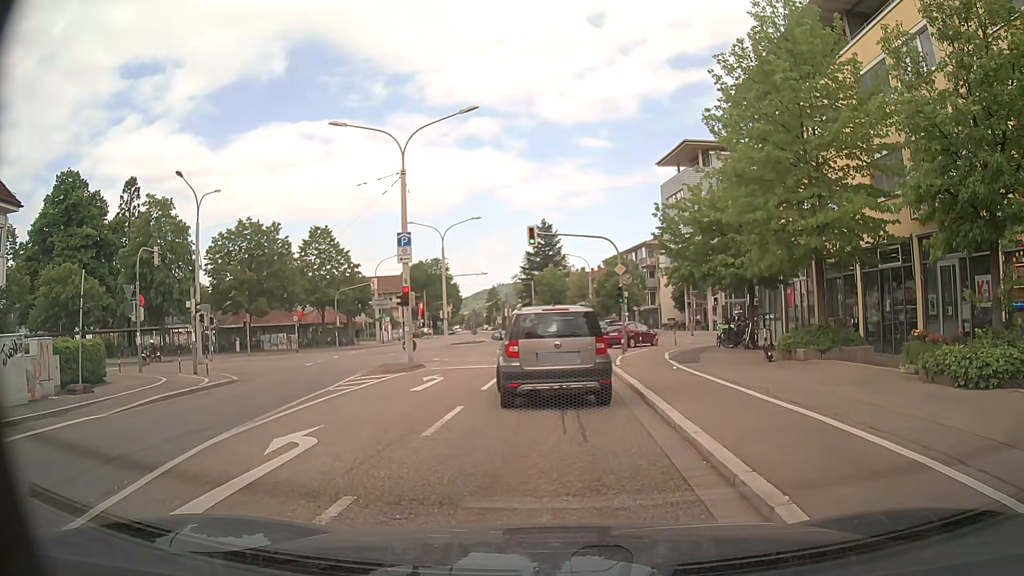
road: tertiary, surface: asphalt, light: Day
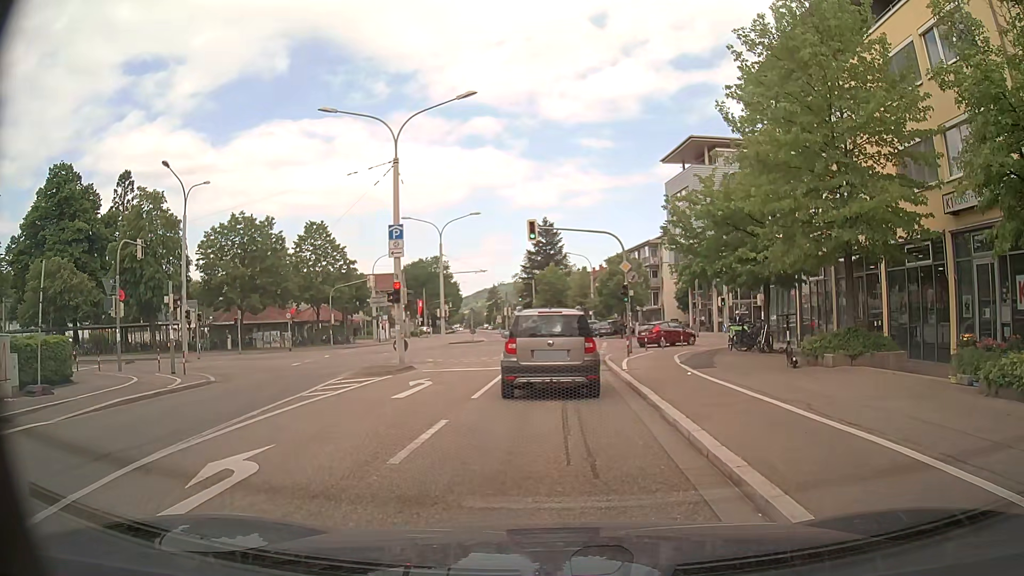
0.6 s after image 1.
(0.0, +1.8) m; -1°
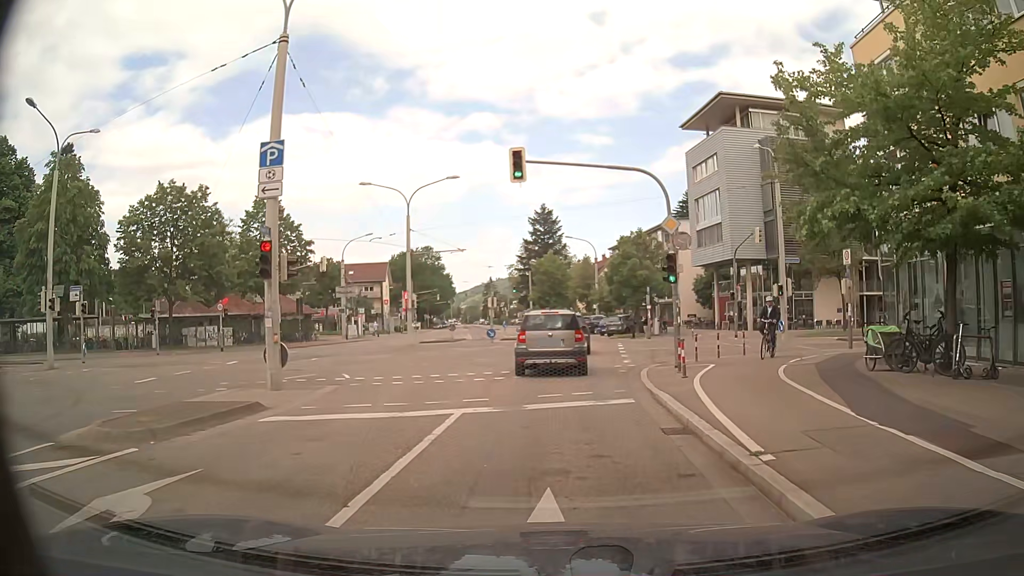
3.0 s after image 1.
(+0.1, +12.2) m; 0°
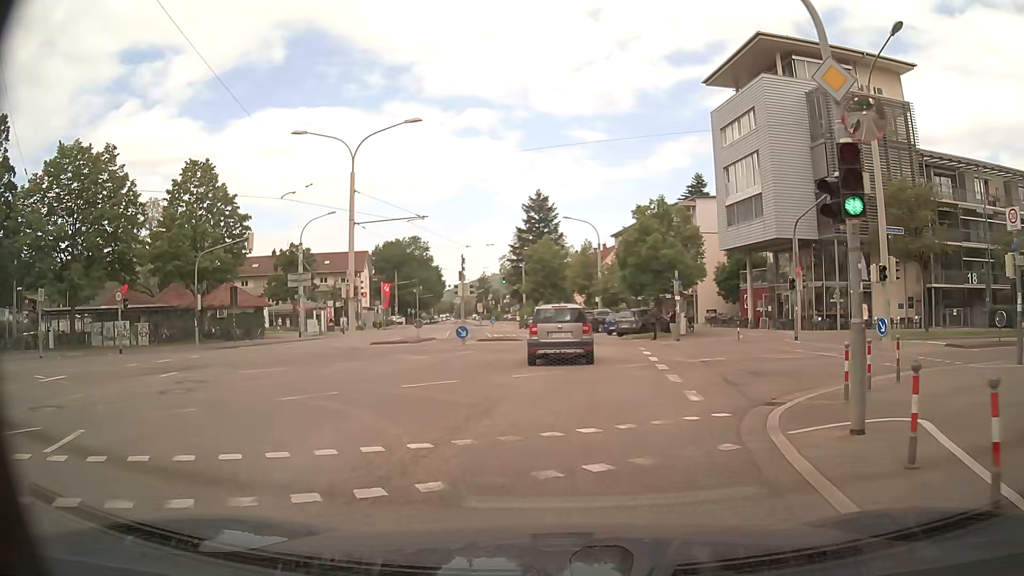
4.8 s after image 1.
(+0.1, +11.3) m; 0°
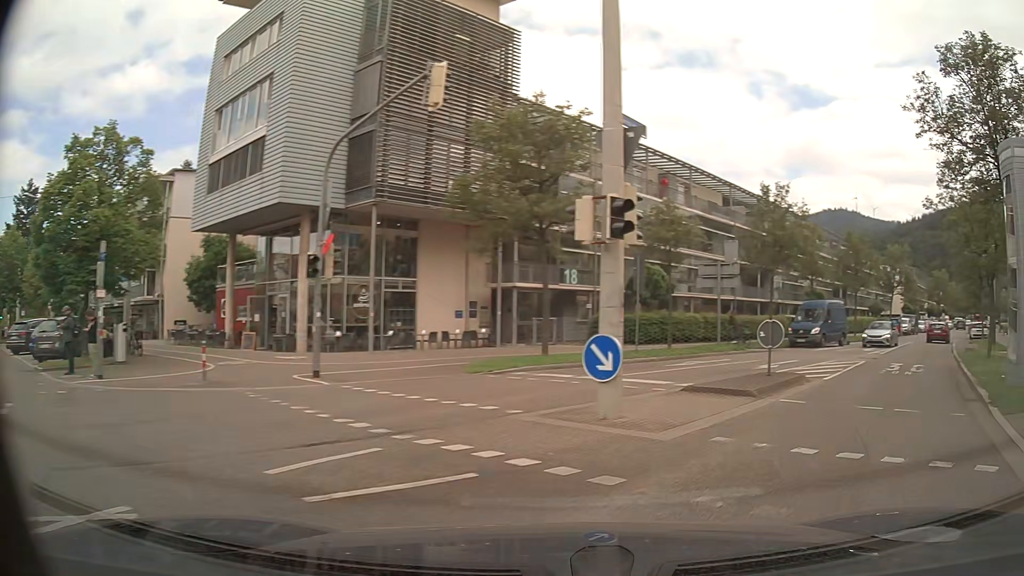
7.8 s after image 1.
(+3.2, +15.0) m; +47°
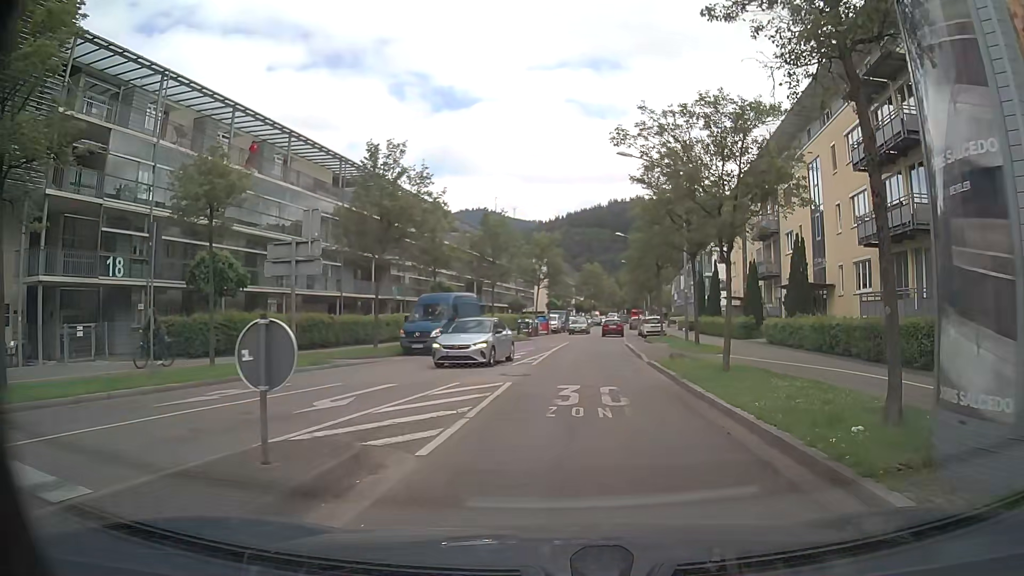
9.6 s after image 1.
(+2.8, +8.6) m; +30°
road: unclassified
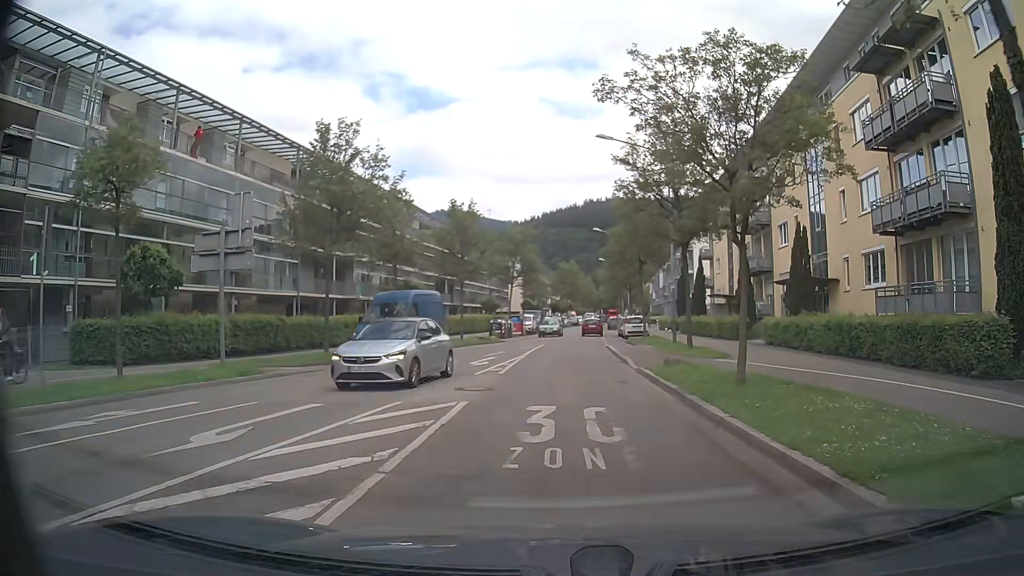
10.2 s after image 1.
(0.0, +3.3) m; +1°
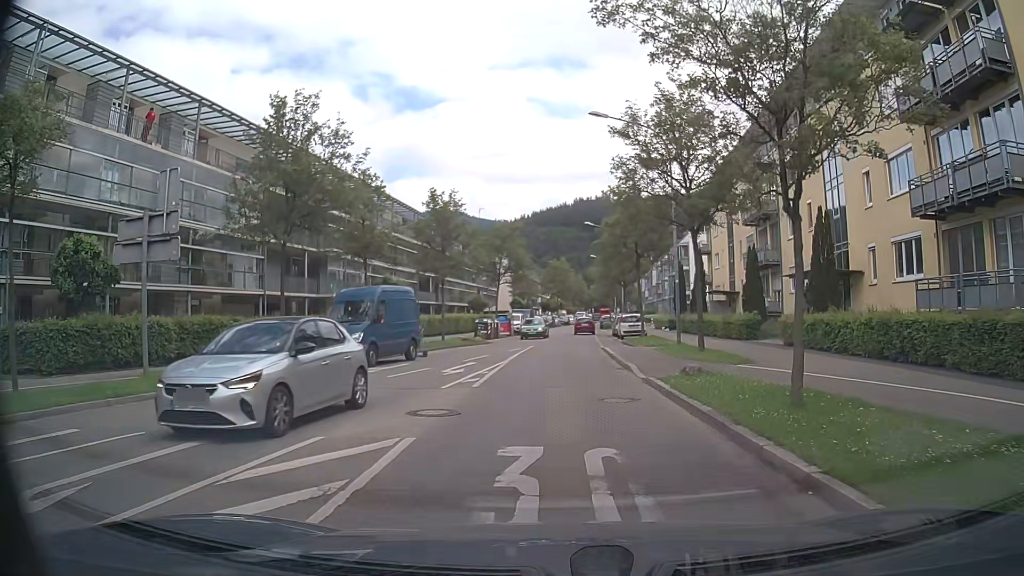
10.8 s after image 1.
(+0.1, +3.4) m; +2°
(0, +10) (0, +20) (0, +30) (+1, +40) (+1, +50) (+2, +60) (+2, +70) (+3, +80) (+4, +90) (+5, +100) m
